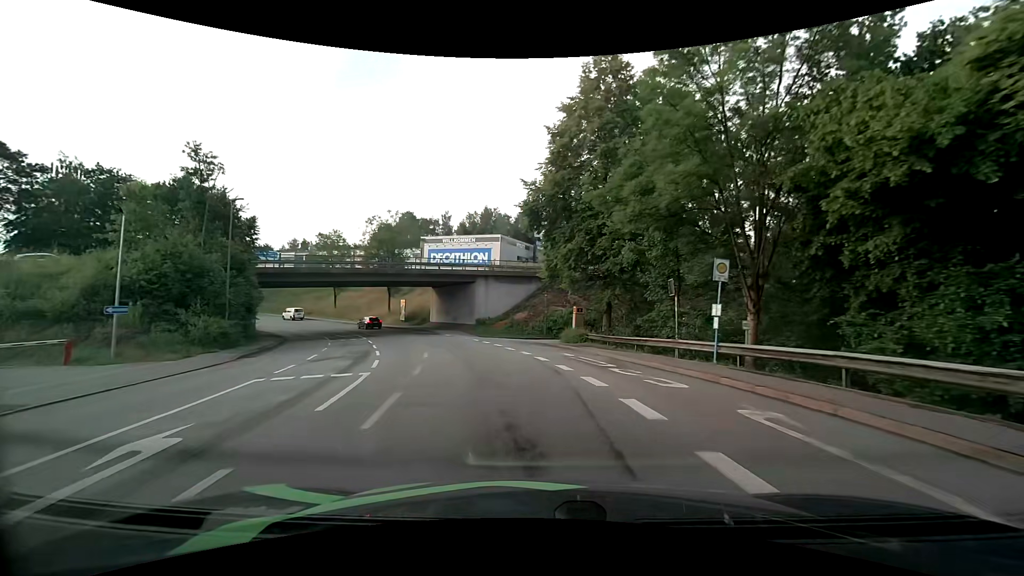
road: tertiary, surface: asphalt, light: Day
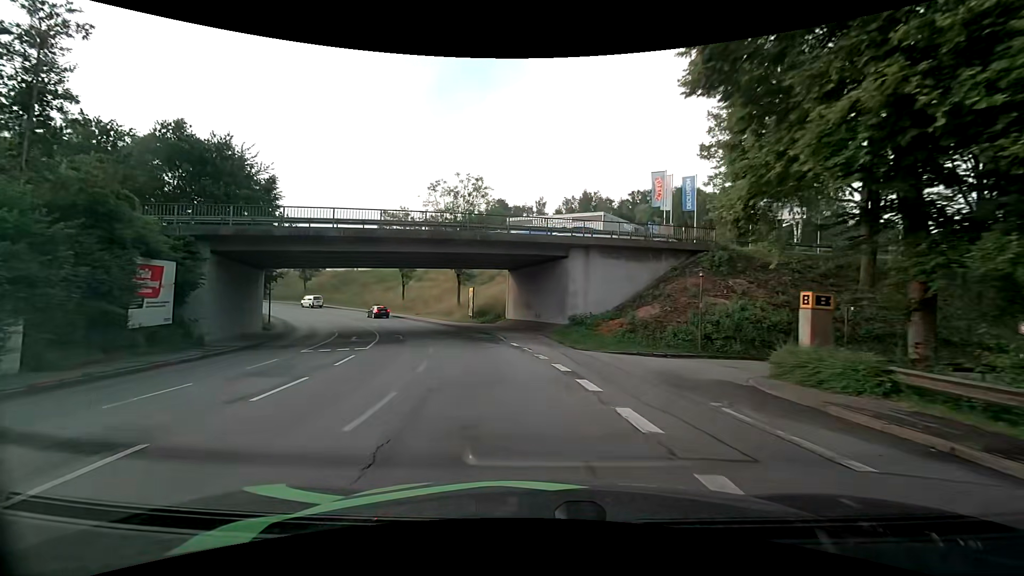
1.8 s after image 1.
(-1.6, +18.5) m; -10°
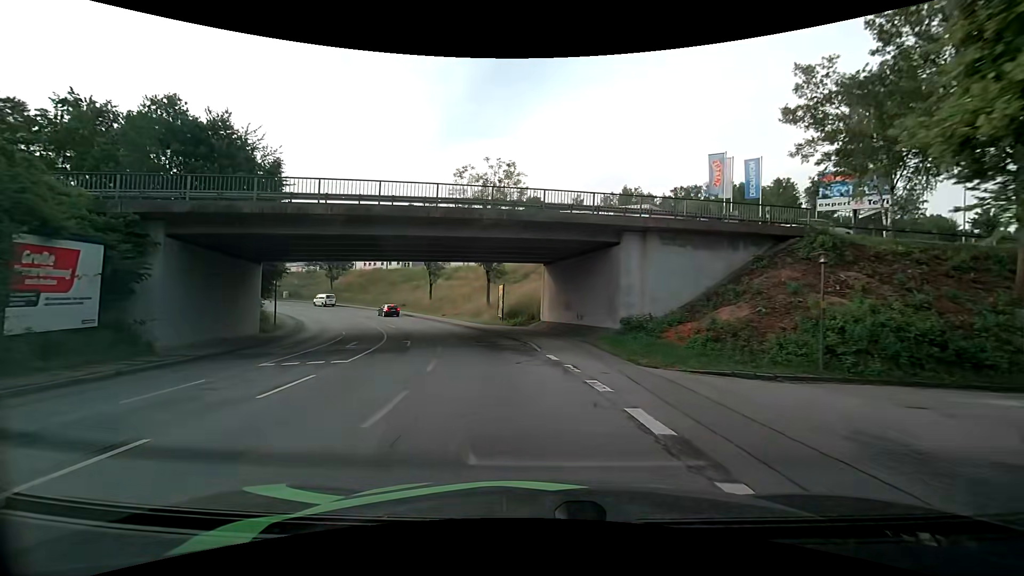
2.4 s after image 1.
(-0.3, +6.1) m; -5°
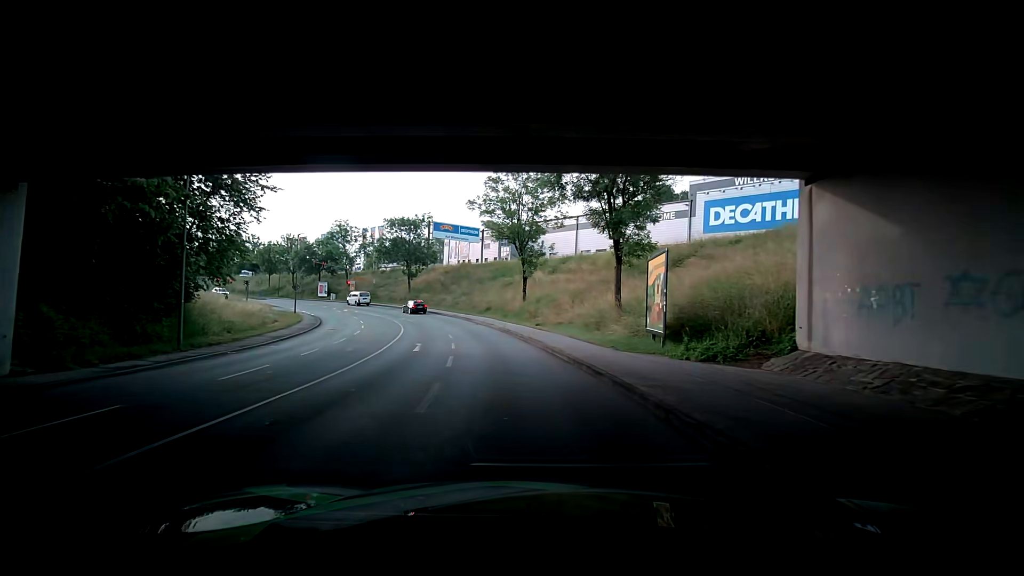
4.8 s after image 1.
(-2.7, +23.3) m; -12°
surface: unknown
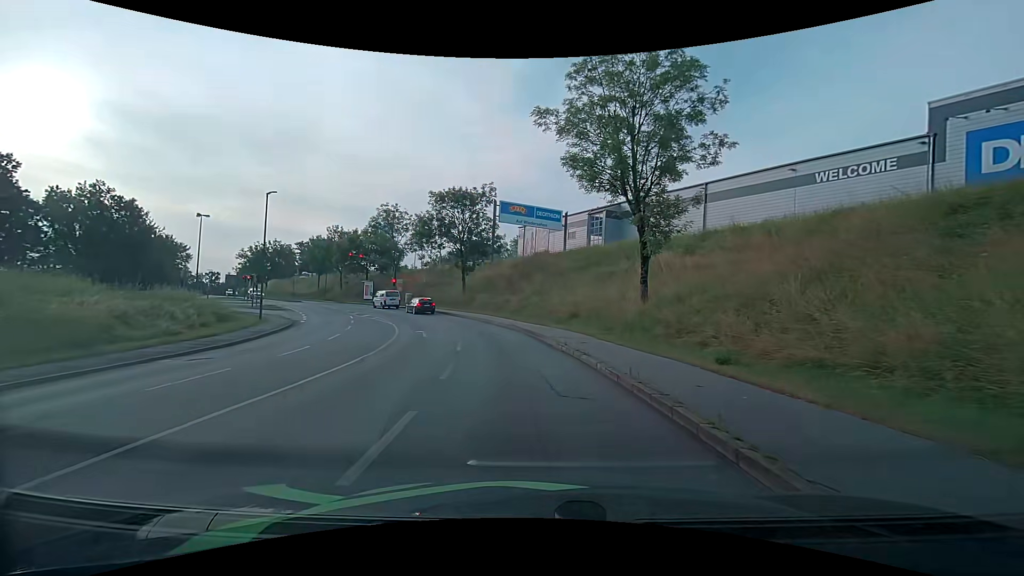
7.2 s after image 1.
(-2.4, +21.3) m; -11°
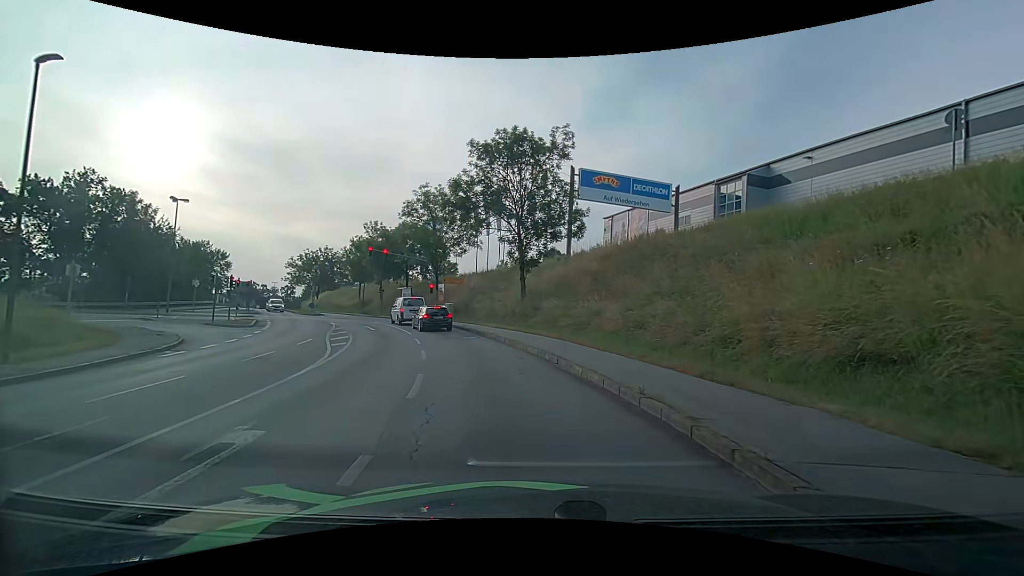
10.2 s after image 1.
(-1.5, +19.8) m; -10°
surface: asphalt
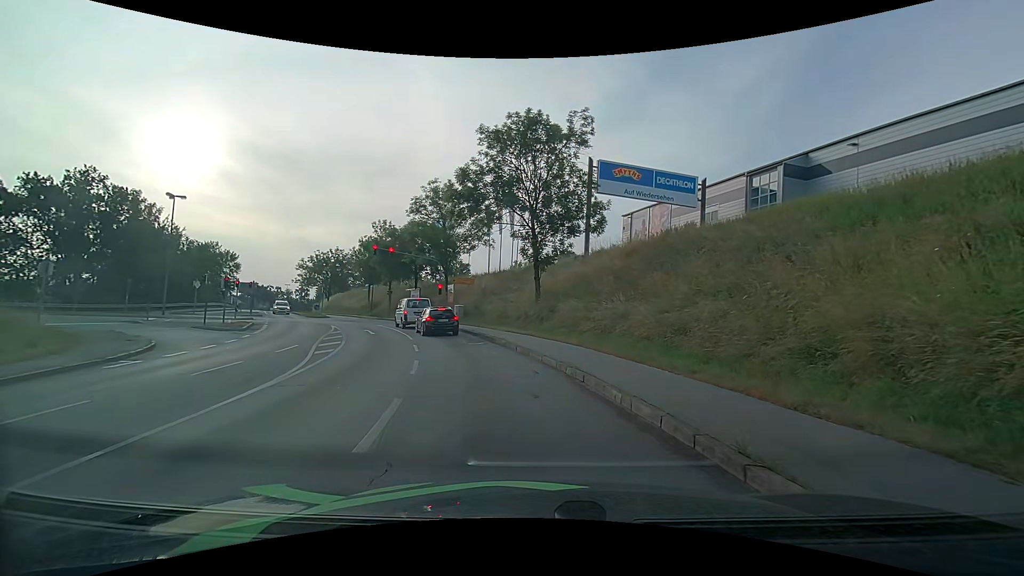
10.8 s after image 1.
(0.0, +2.9) m; -1°
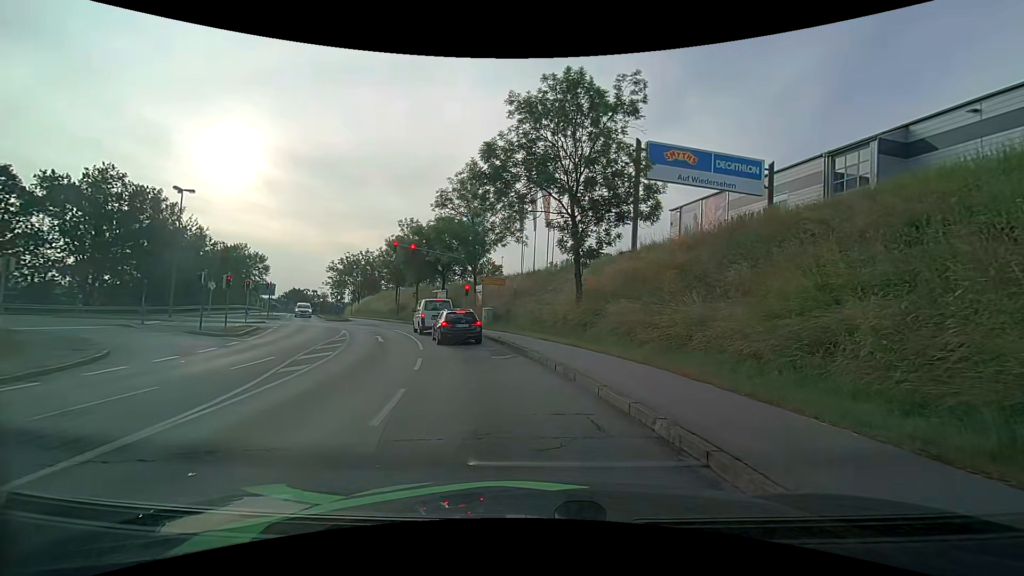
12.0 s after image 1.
(-0.2, +4.8) m; -3°
(-1, +10) (-3, +20) (-6, +29) (-10, +38) (-14, +47) (-19, +56) (-24, +65) (-29, +74) (-34, +82) (-39, +91) m
